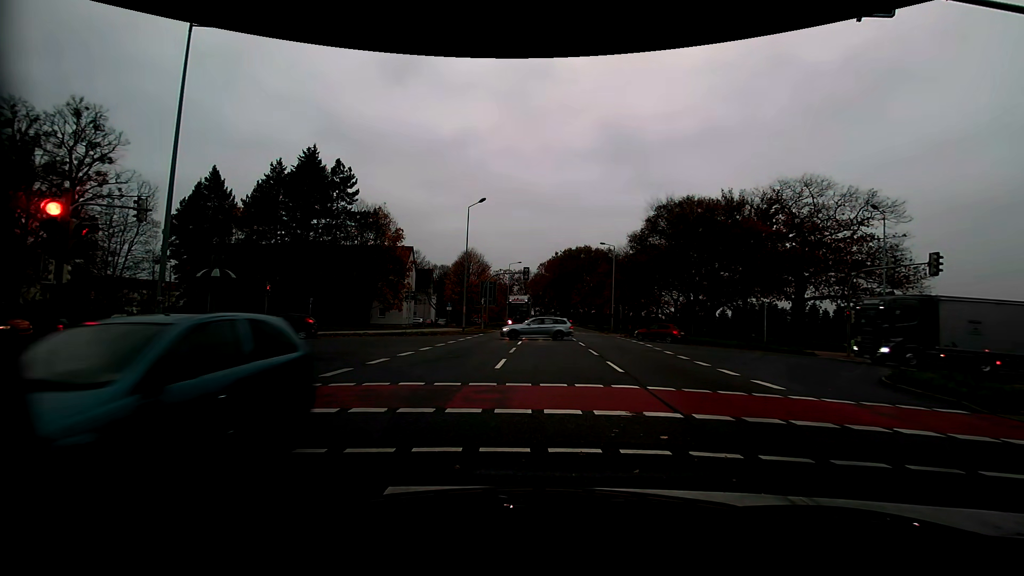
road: primary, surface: asphalt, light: Day
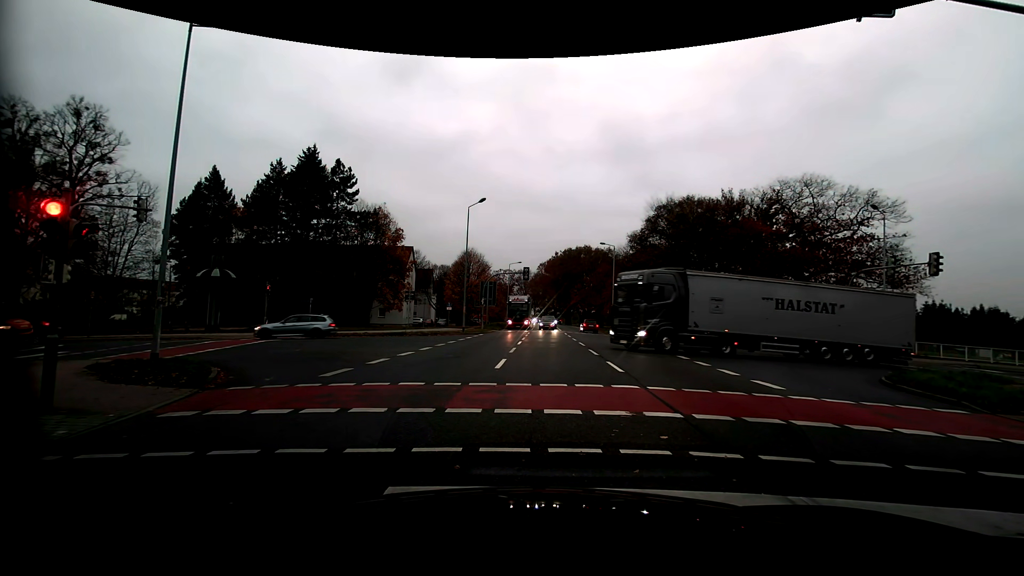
(0.0, 0.0) m; 0°
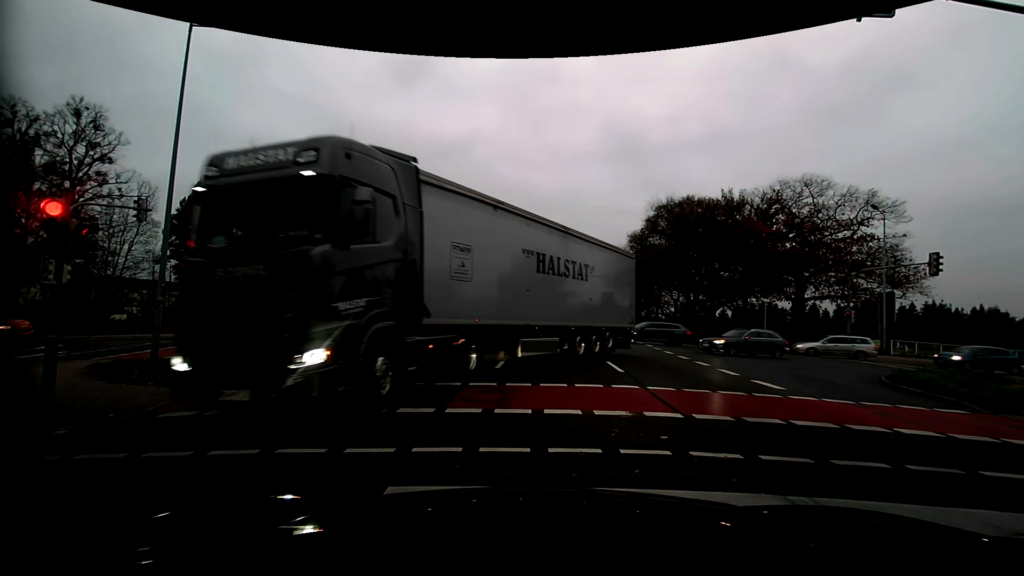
(0.0, 0.0) m; 0°
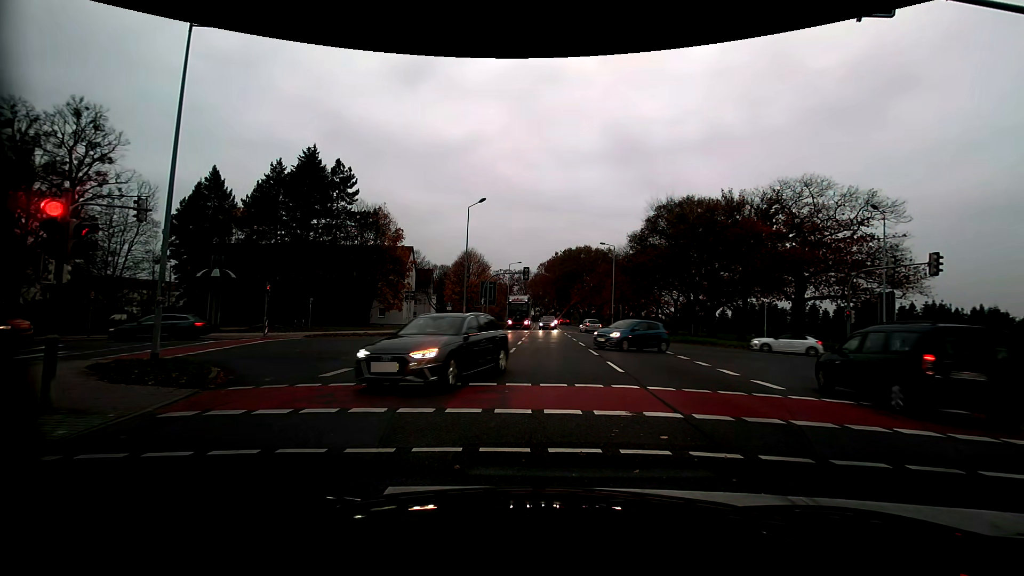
(0.0, 0.0) m; 0°
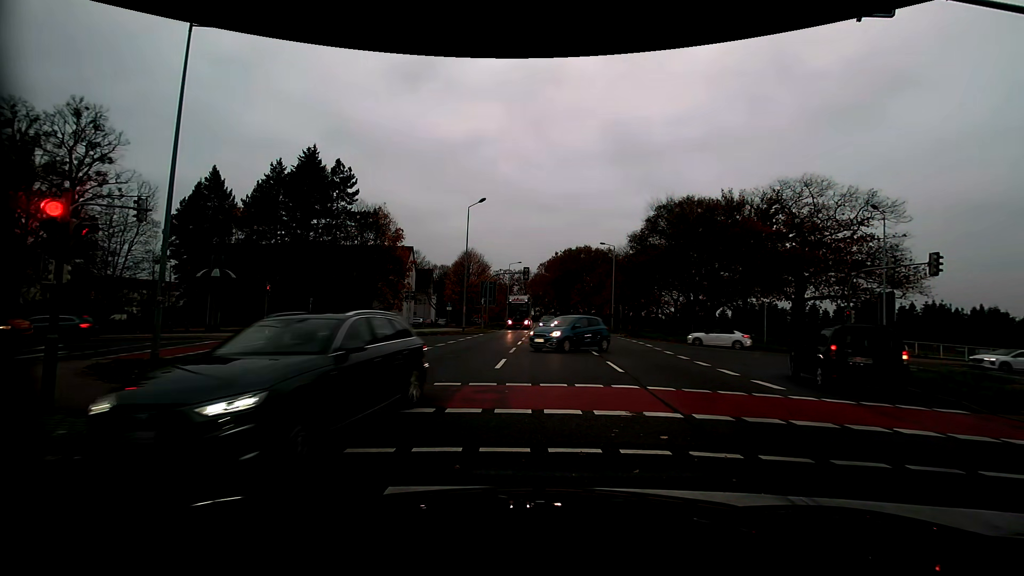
(0.0, 0.0) m; 0°
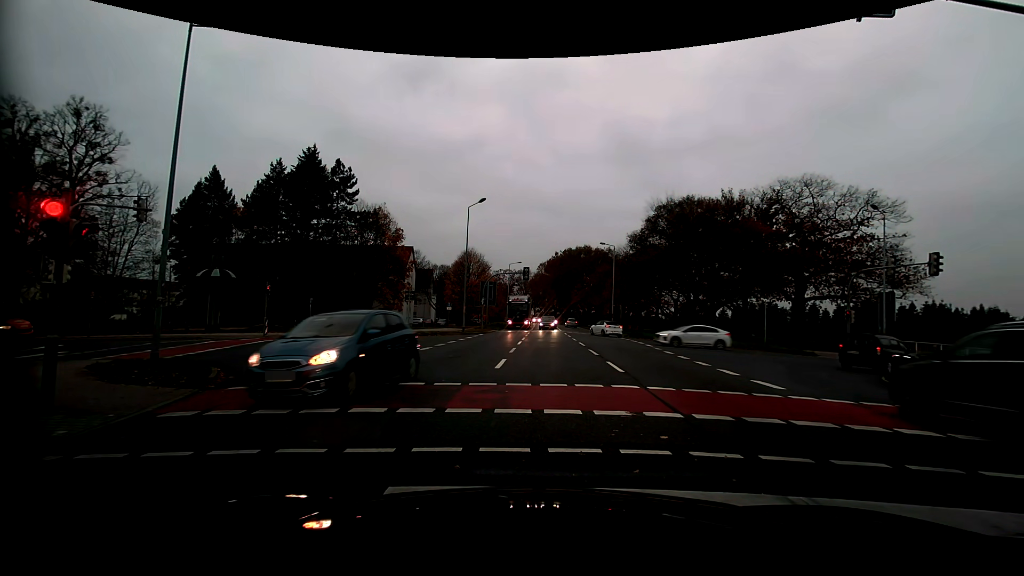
(0.0, 0.0) m; 0°
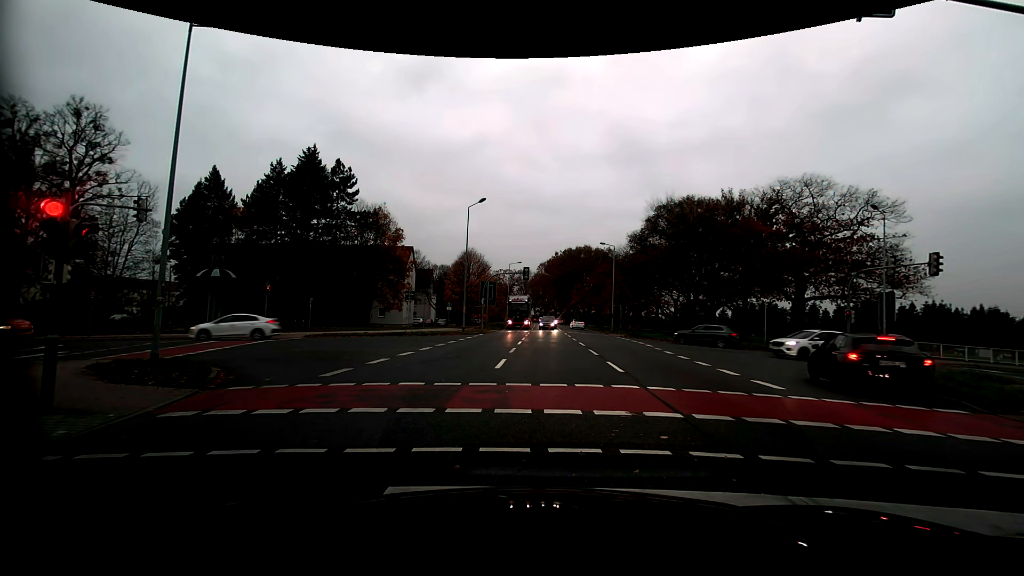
(0.0, 0.0) m; 0°
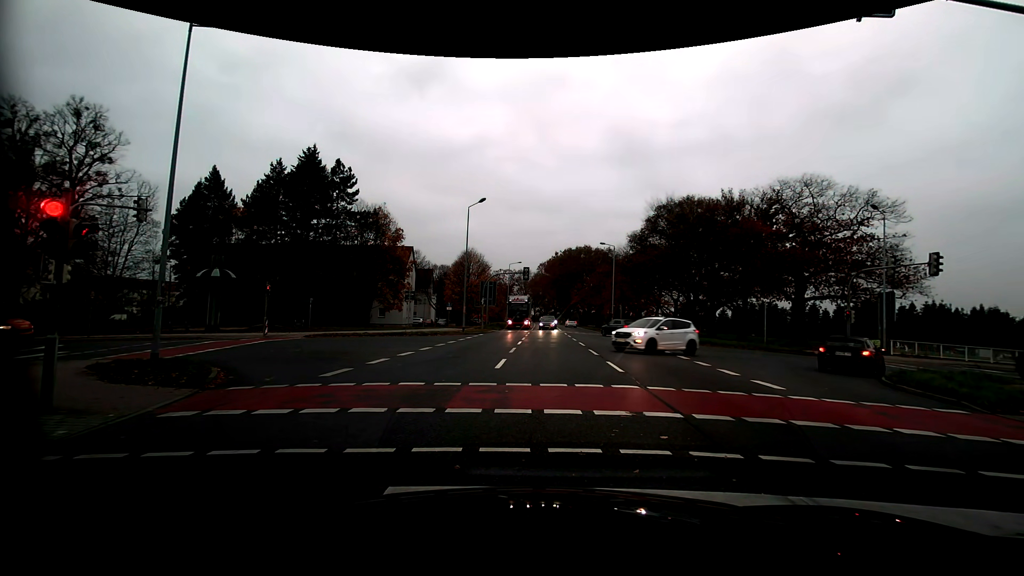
(0.0, 0.0) m; 0°
(0, +10) (+1, +20) (-2, +29) (-12, +31) (-22, +29) (-31, +26) (-41, +23) (-50, +19) (-59, +15) (-69, +12) m
